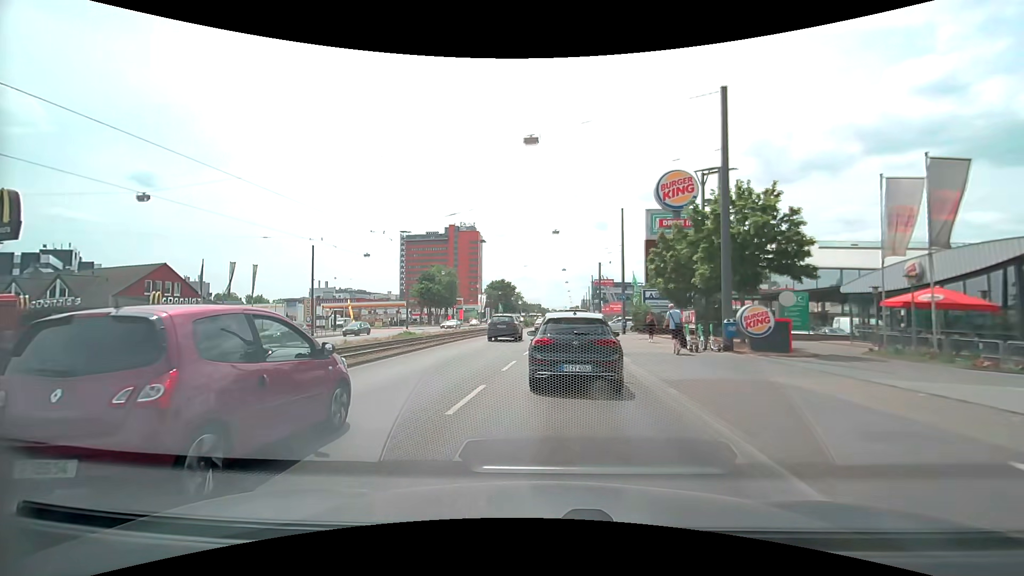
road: primary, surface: asphalt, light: Day
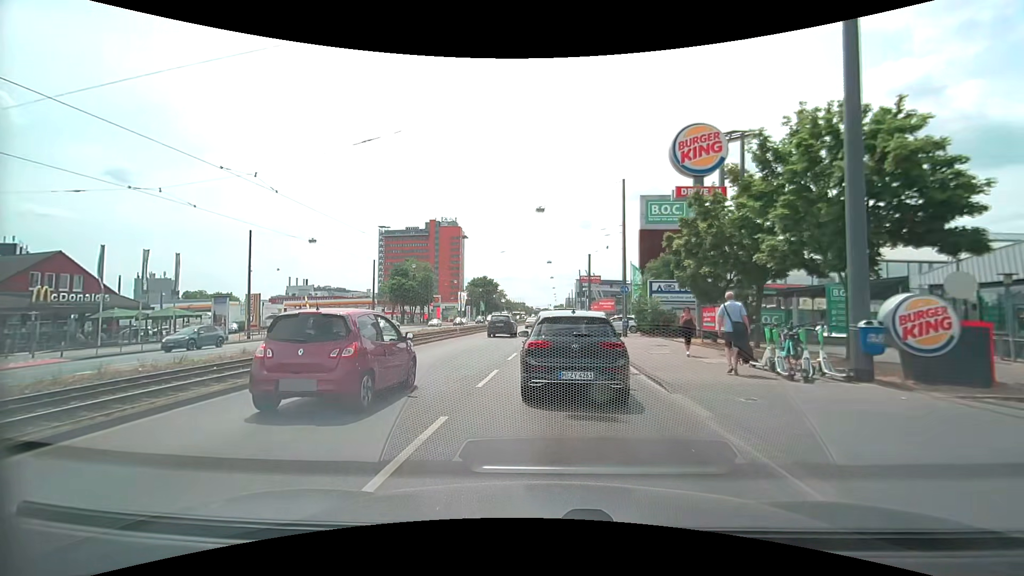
(+0.2, +9.1) m; +2°
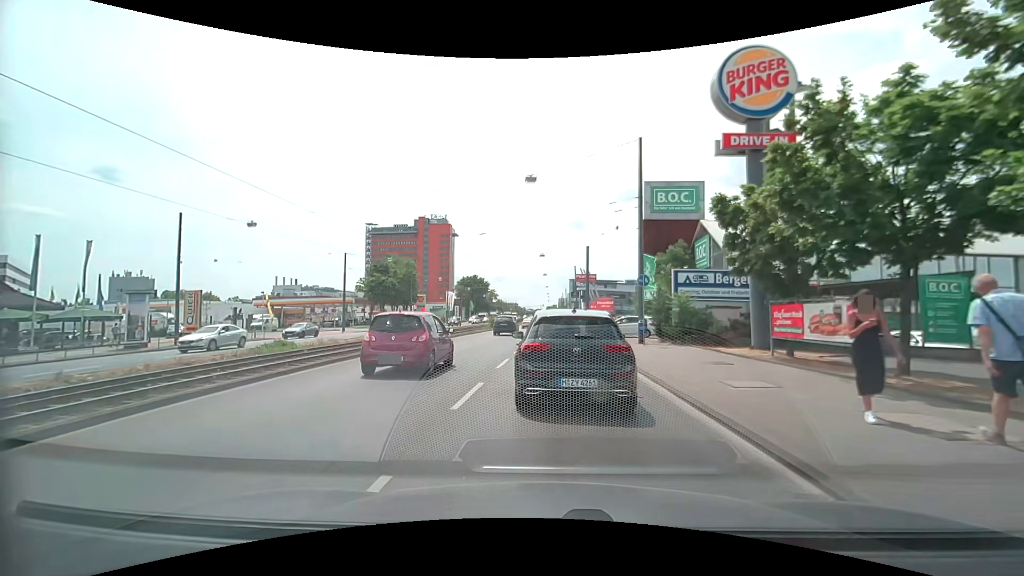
(0.0, +8.4) m; +1°
